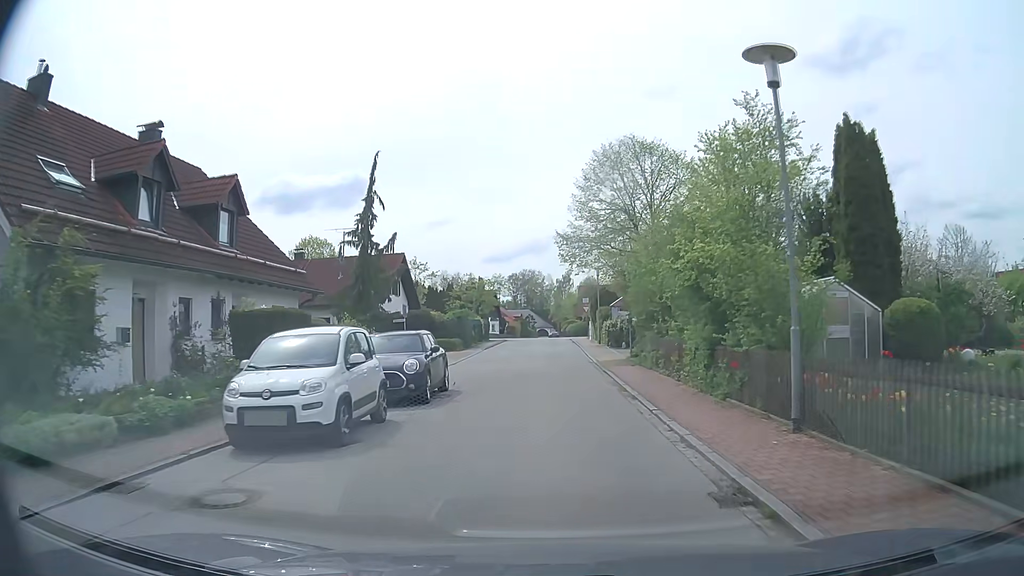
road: residential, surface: asphalt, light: Day
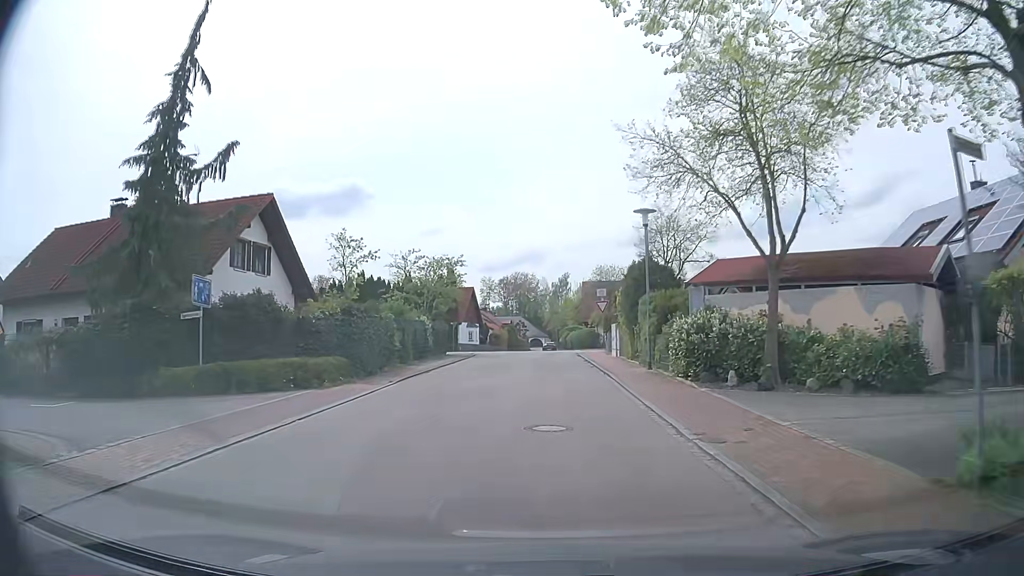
(+0.2, +24.0) m; 0°
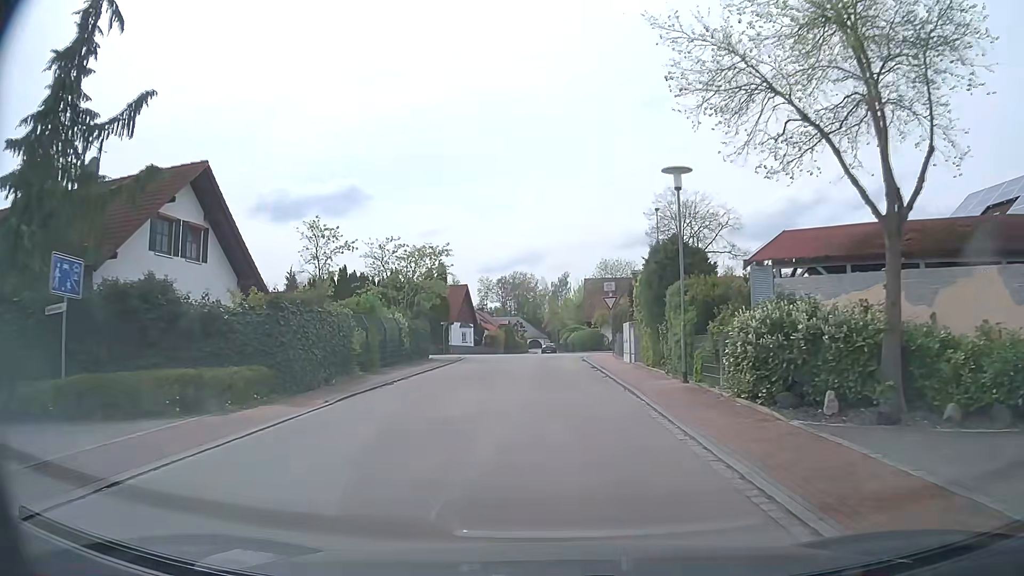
(0.0, +5.6) m; +1°
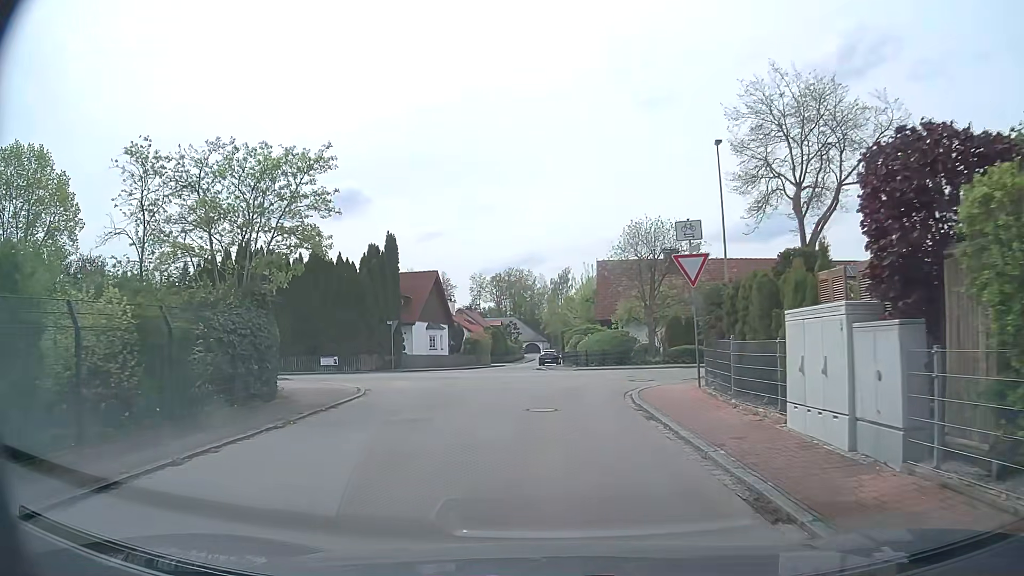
(-0.3, +19.6) m; -1°
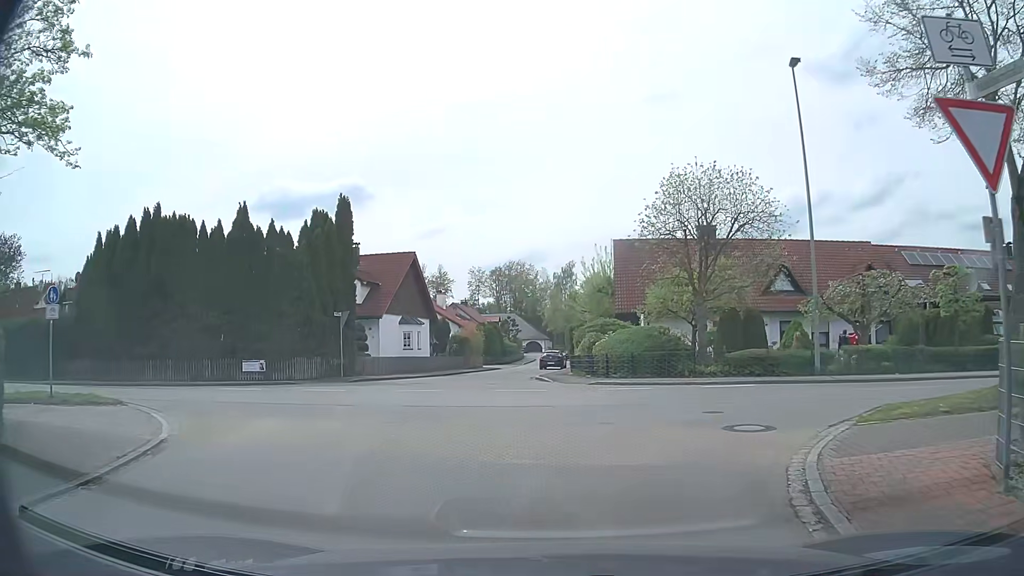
(-0.1, +10.3) m; -1°
